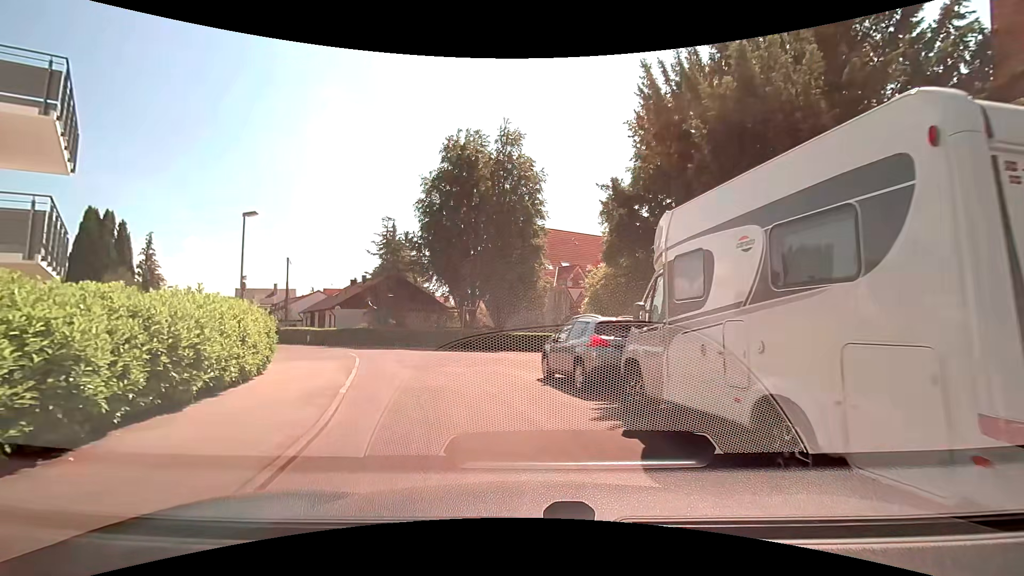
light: Day
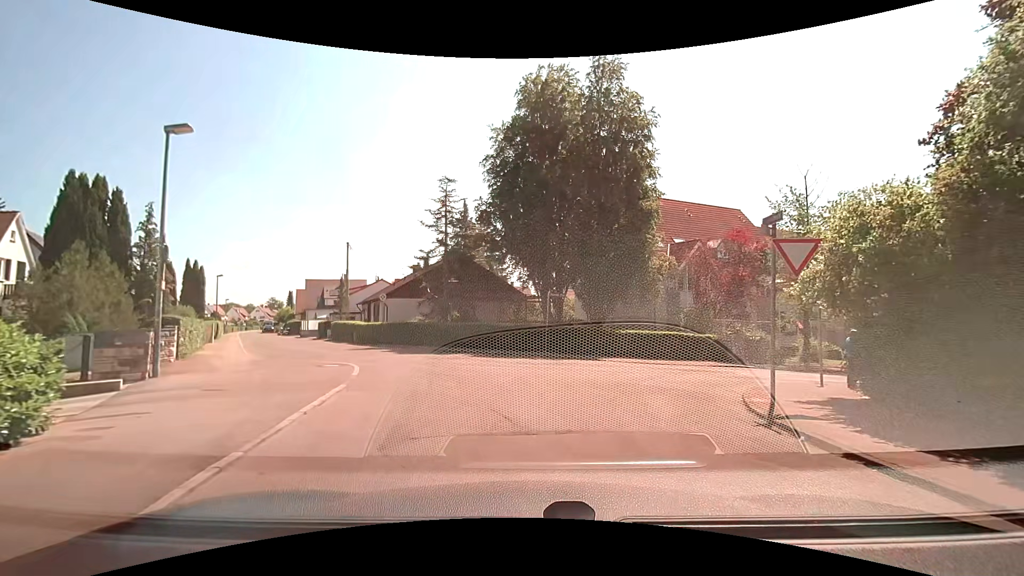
(-0.9, +10.4) m; -7°
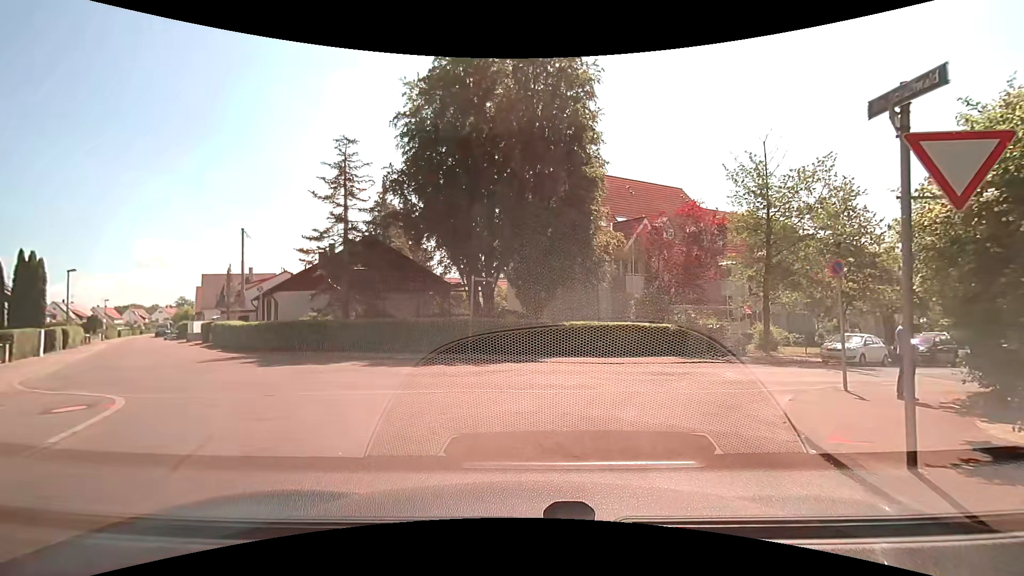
(+0.2, +5.4) m; +5°
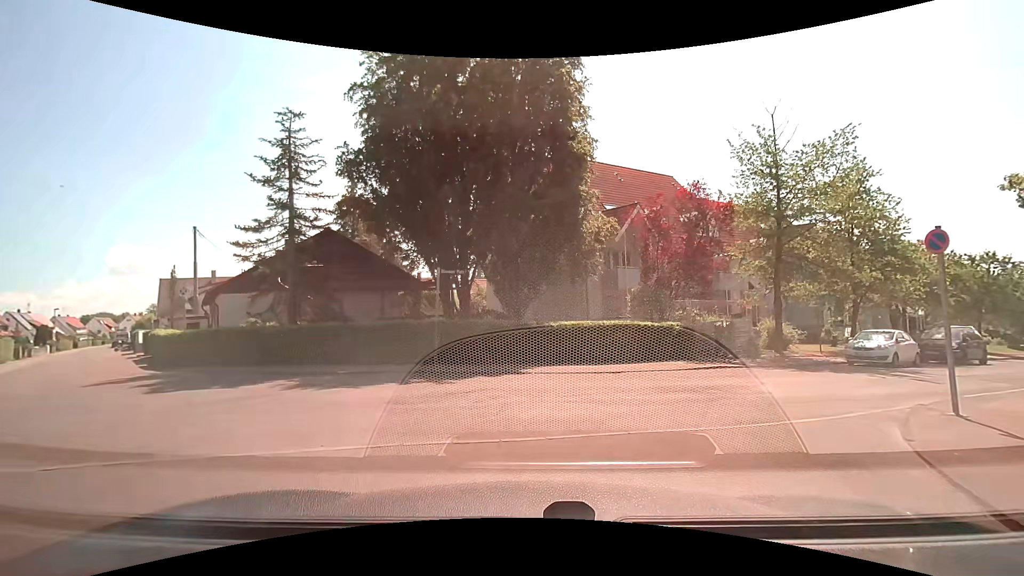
(+0.2, +3.5) m; +4°
